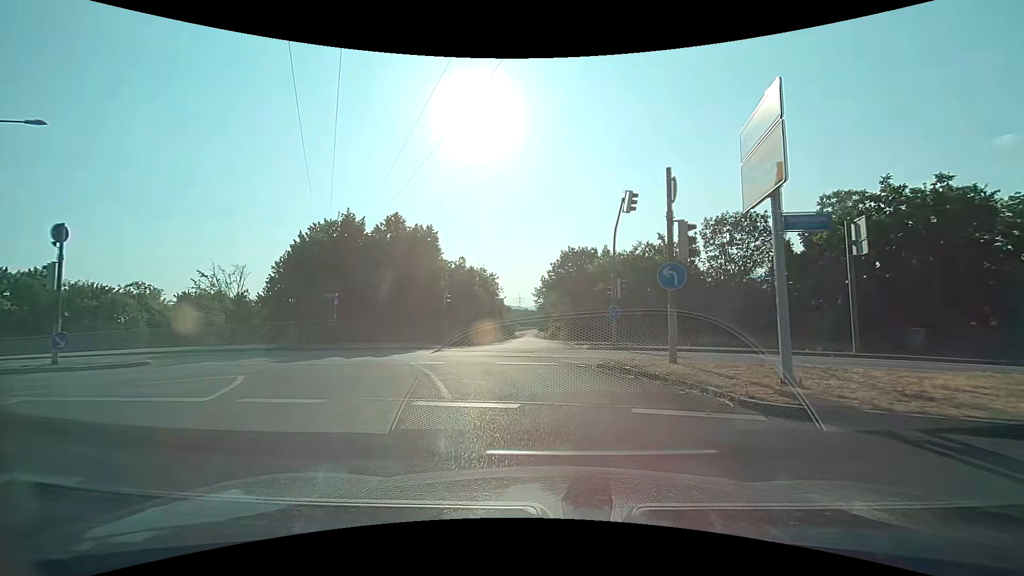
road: primary_link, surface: asphalt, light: Day
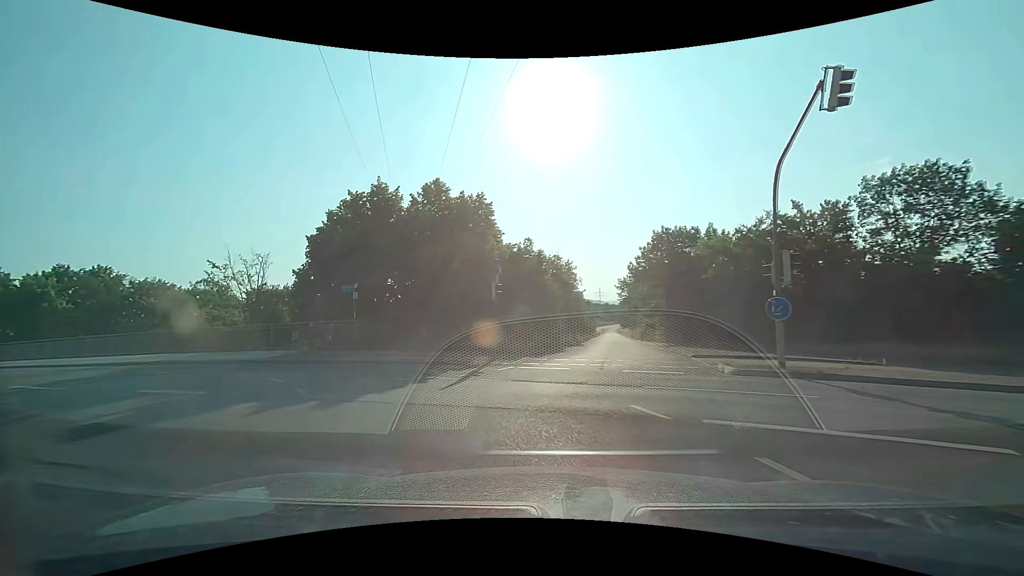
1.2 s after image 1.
(-0.4, +9.0) m; -9°
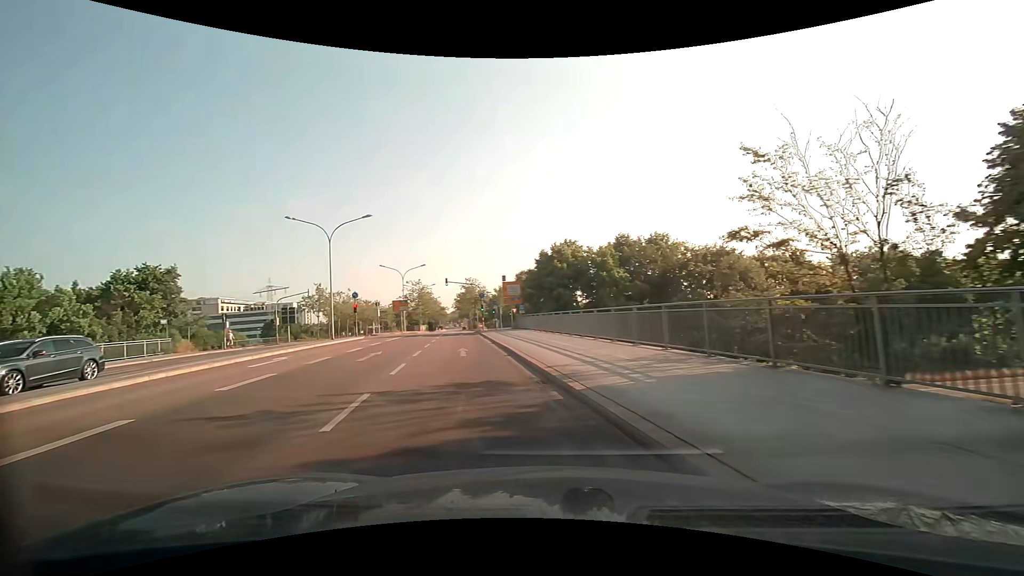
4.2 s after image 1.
(-9.8, +17.8) m; -61°
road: primary
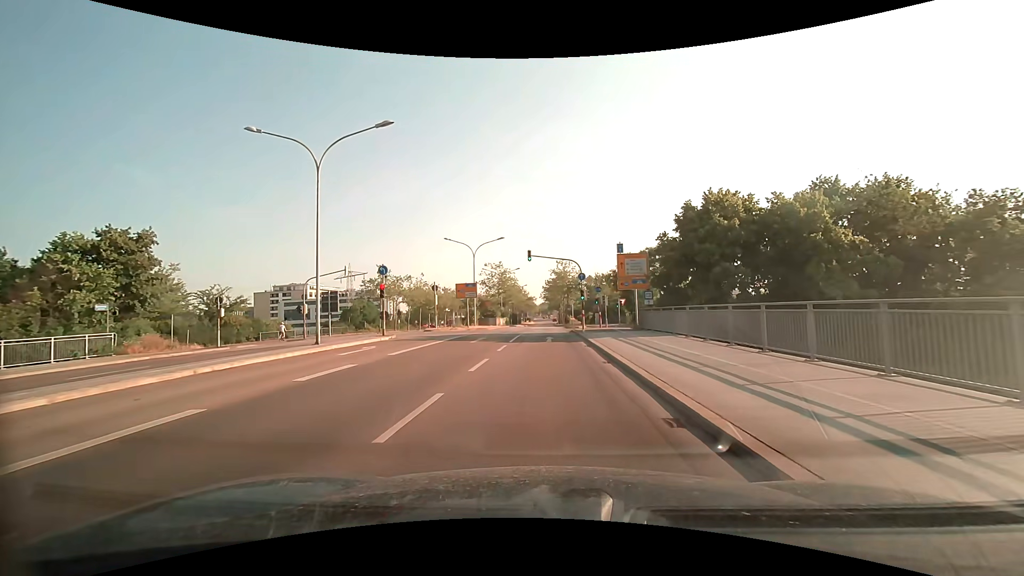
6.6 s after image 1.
(-2.9, +19.4) m; -10°
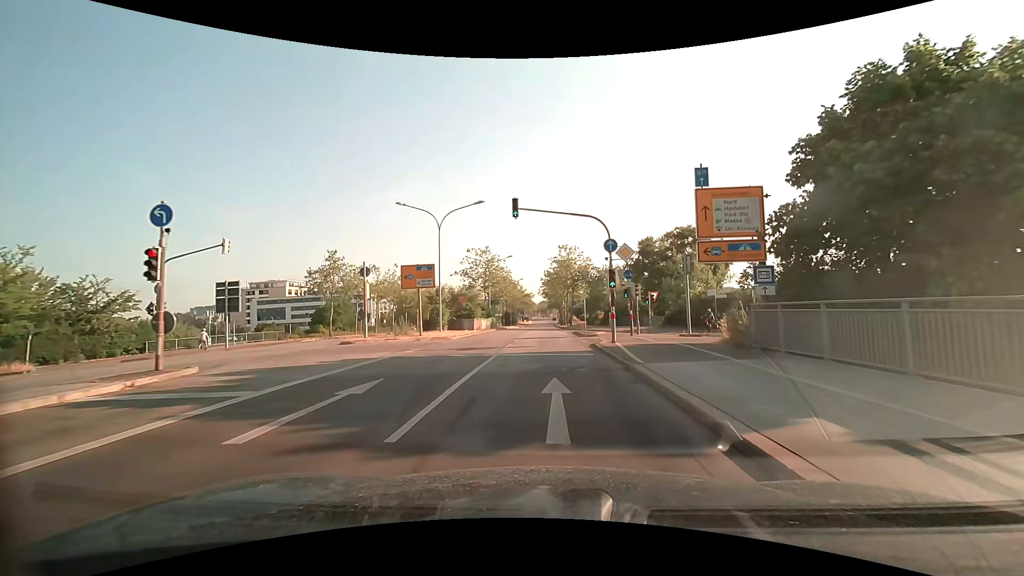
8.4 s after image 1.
(0.0, +17.7) m; 0°
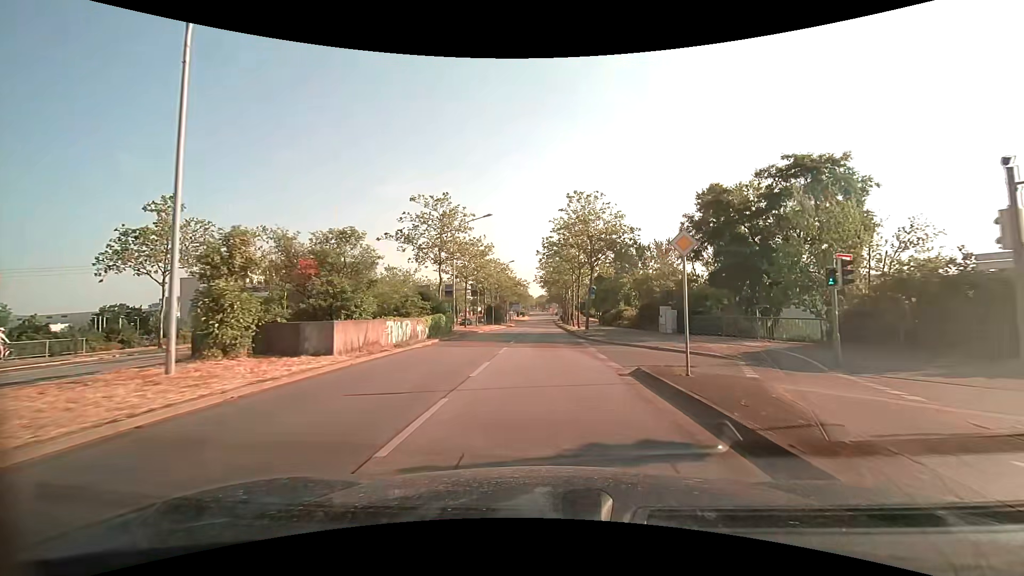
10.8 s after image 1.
(0.0, +26.5) m; 0°
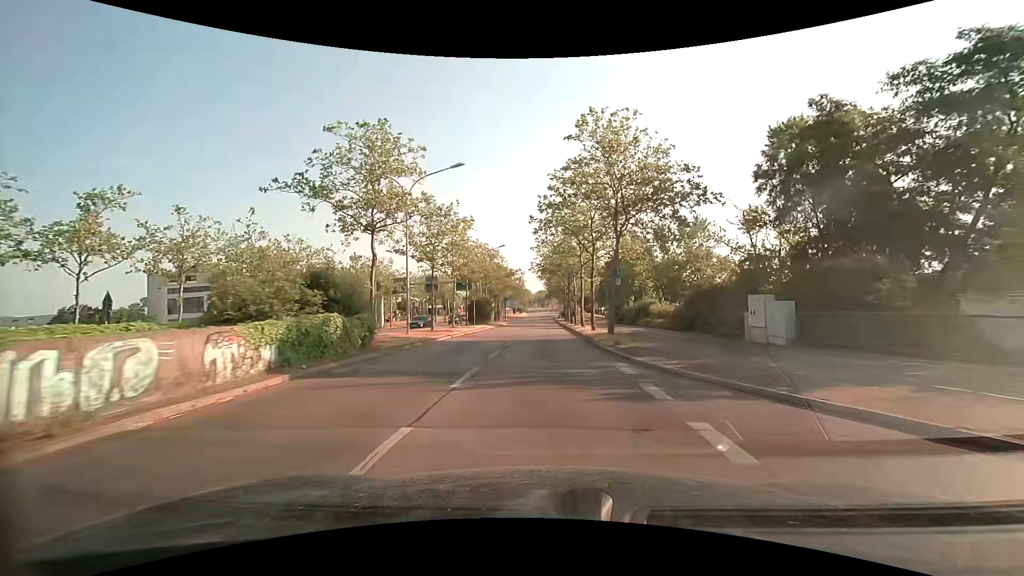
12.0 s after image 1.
(+0.1, +14.1) m; 0°
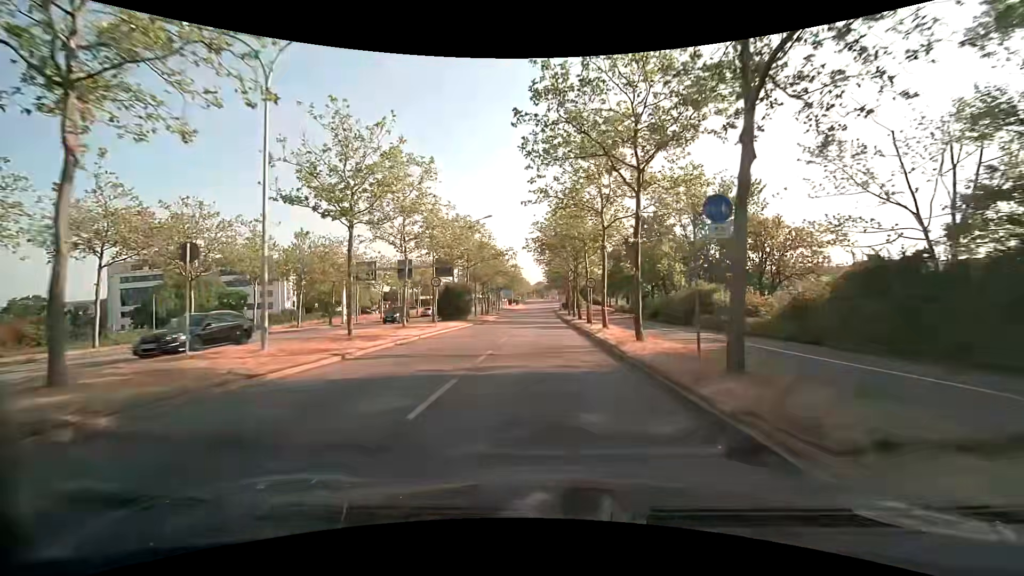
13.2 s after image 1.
(0.0, +14.8) m; 0°
(0, +10) (0, +20) (0, +30) (0, +40) (0, +50) (0, +60) (0, +70) (0, +80) (0, +90) (0, +100) m
